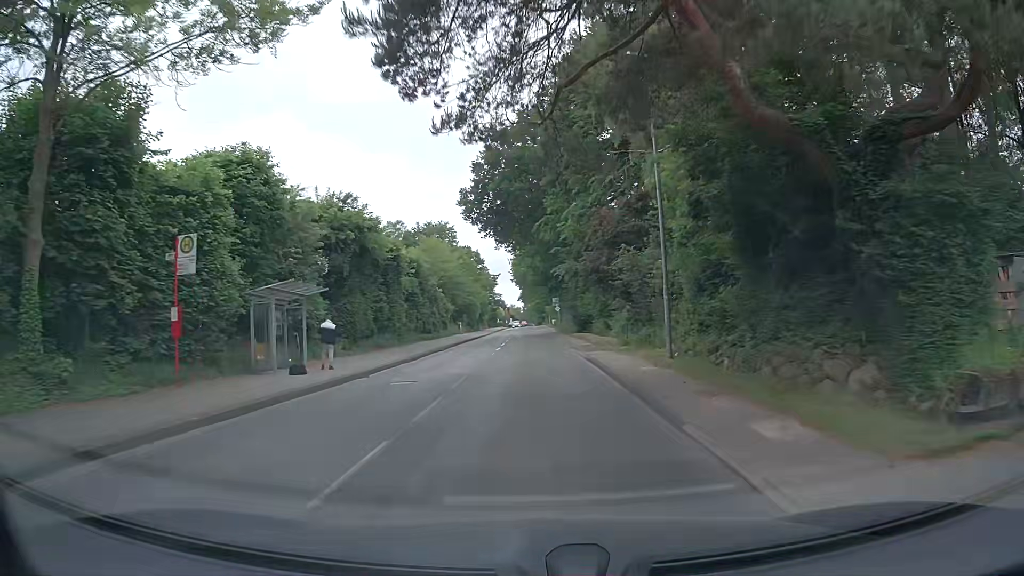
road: tertiary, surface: asphalt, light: Day
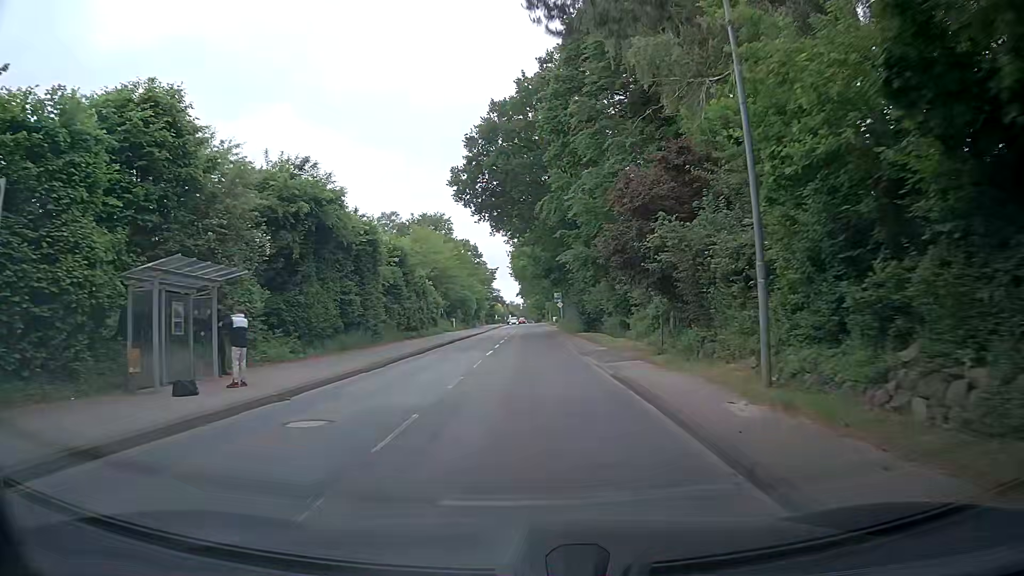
(0.0, +6.7) m; 0°
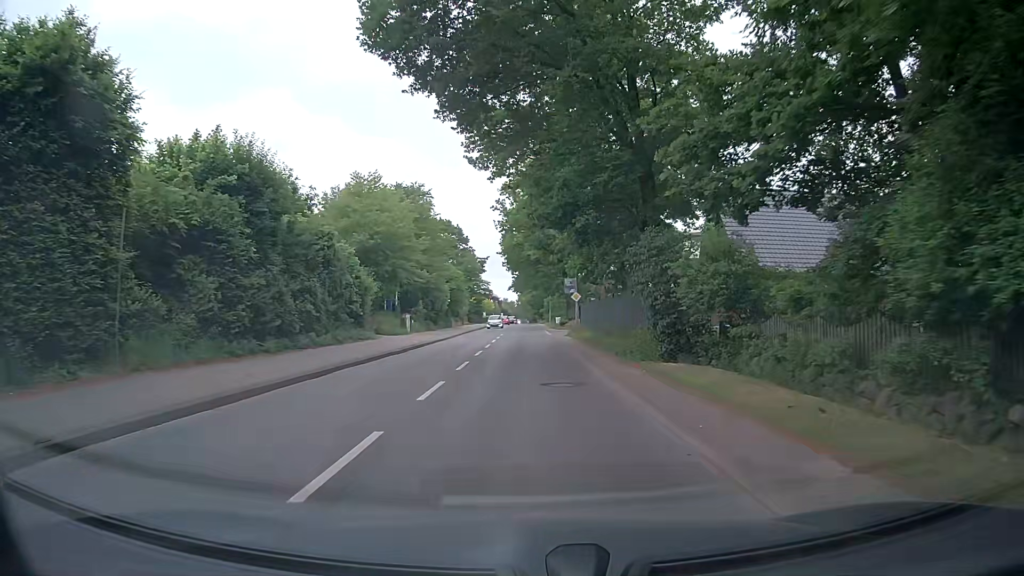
(+0.3, +26.5) m; 0°
(0, +10) (0, +20) (0, +30) (0, +40) (0, +50) (0, +60) (0, +70) (0, +80) (0, +90) (0, +100) m
